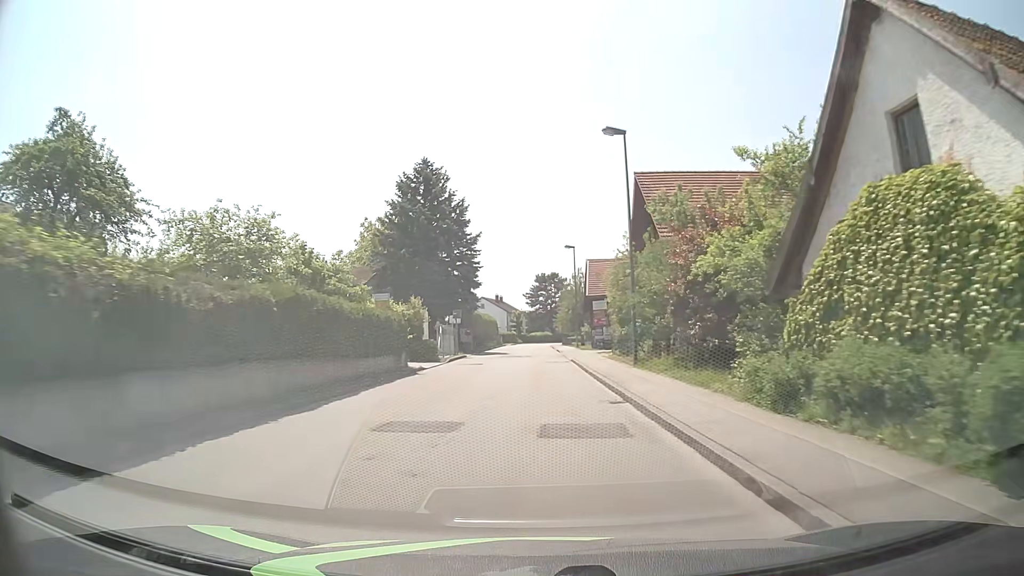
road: unclassified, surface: asphalt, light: Day
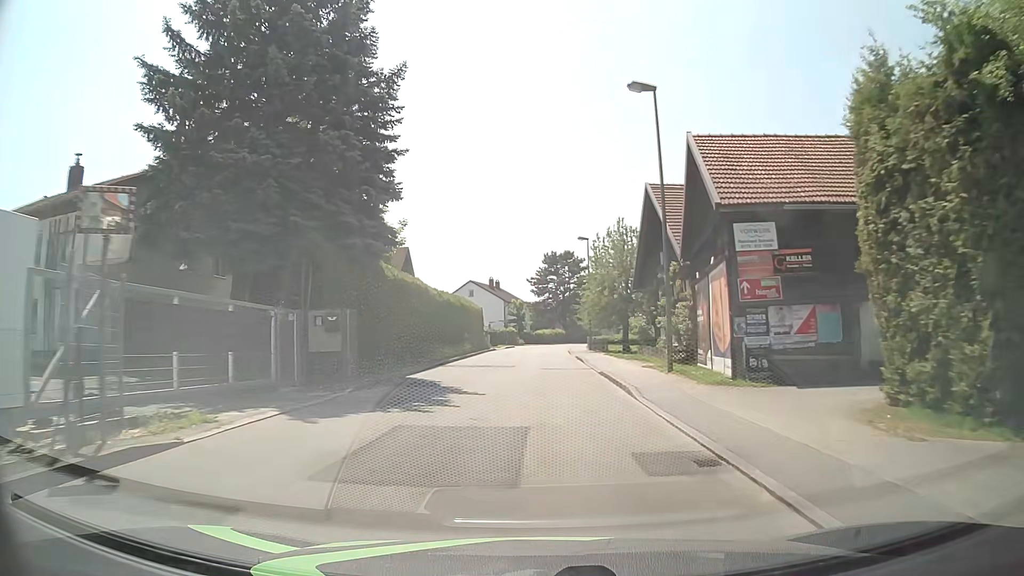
(-0.2, +35.1) m; -1°
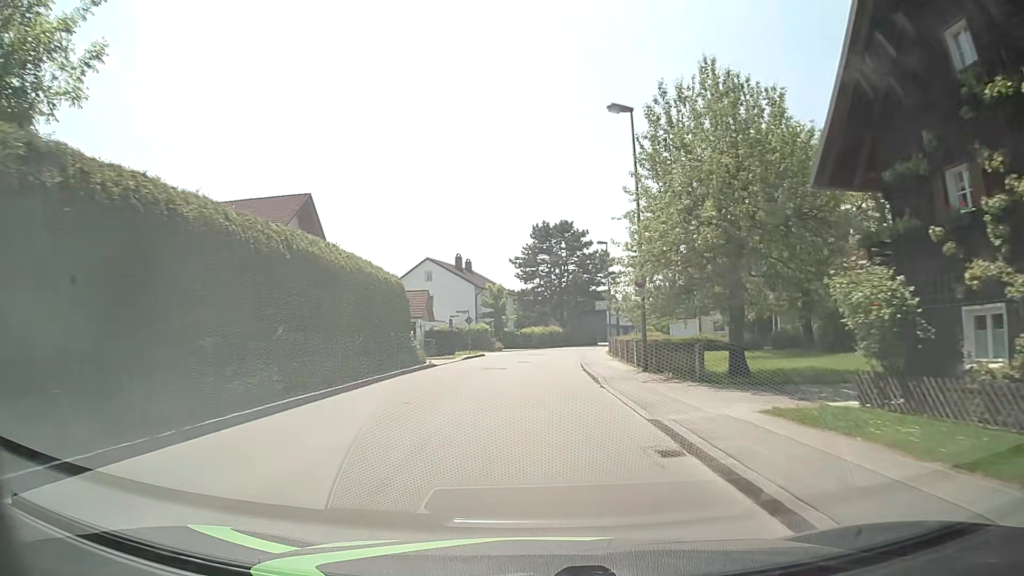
(+0.7, +28.8) m; +1°
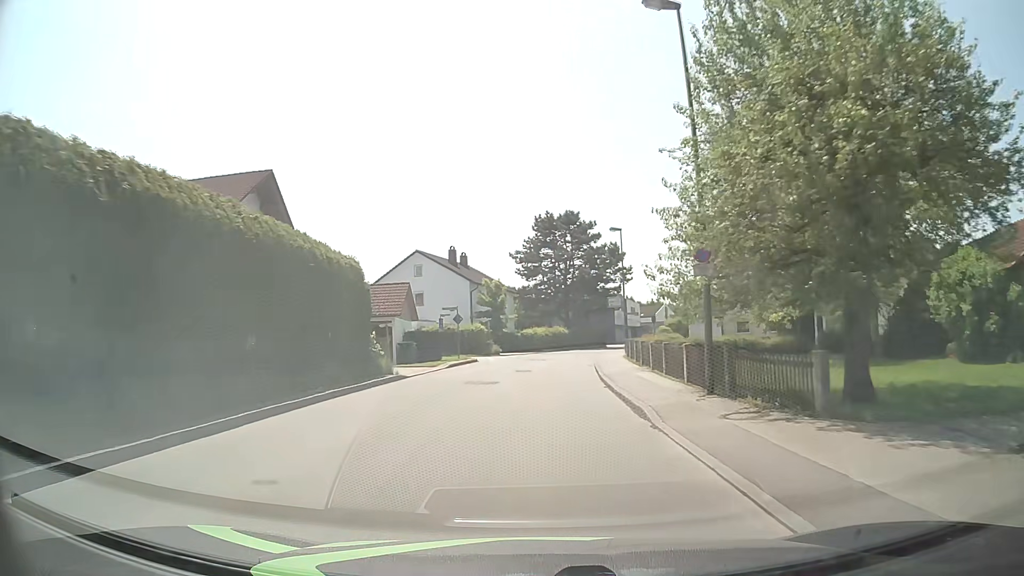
(-0.1, +7.3) m; -1°
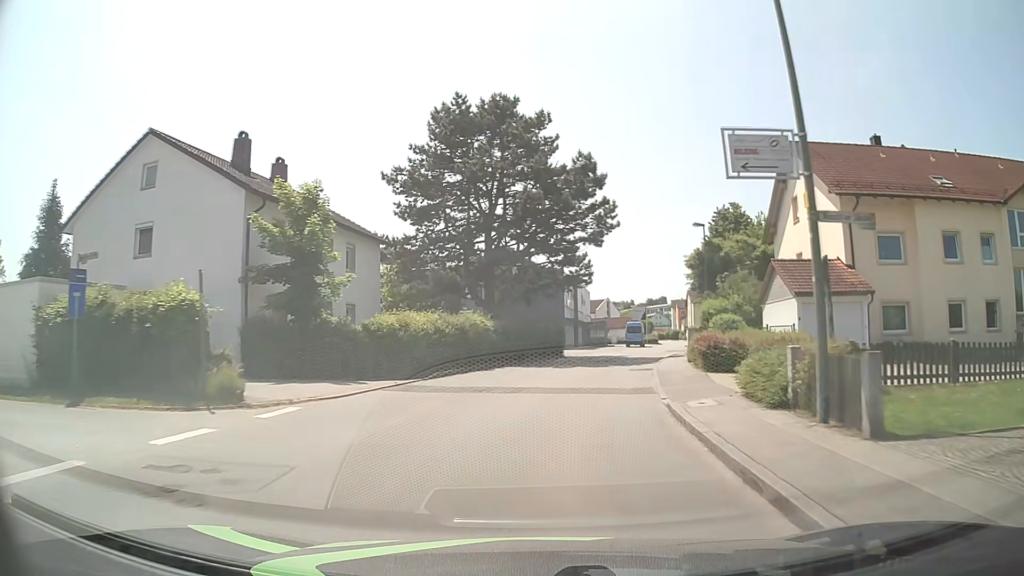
(+1.5, +36.0) m; +8°
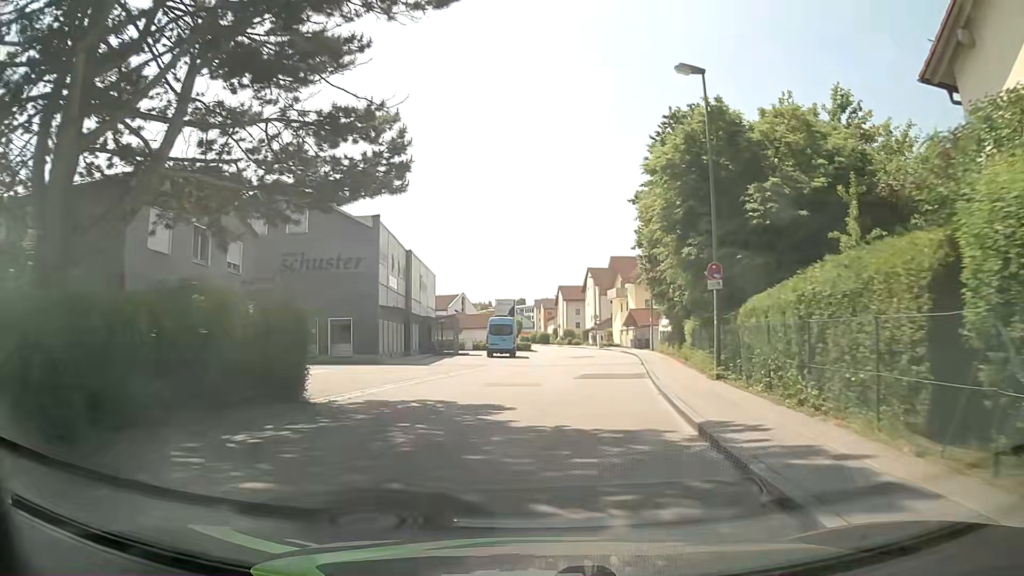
(+2.9, +27.4) m; +12°
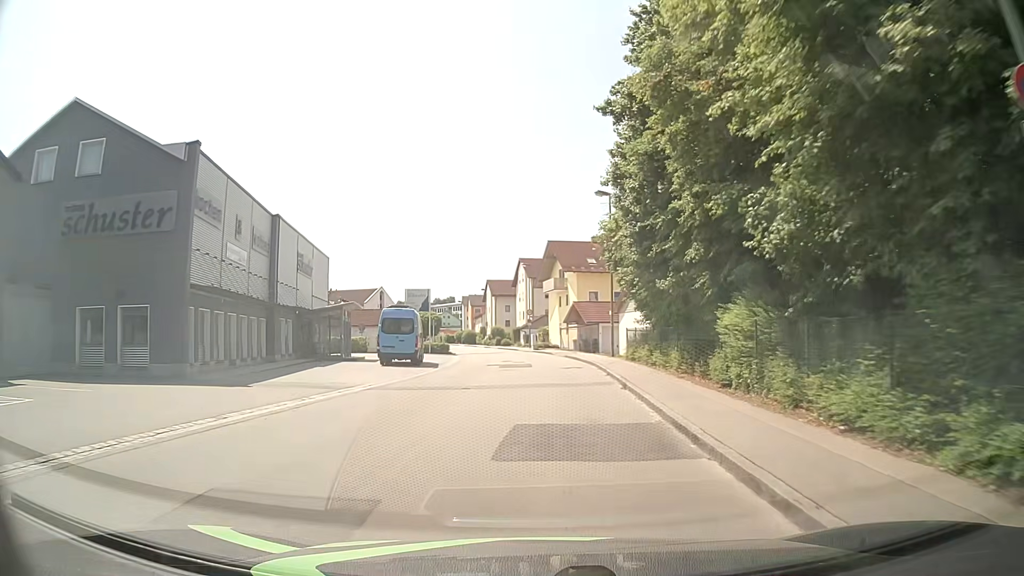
(+0.7, +13.4) m; +6°
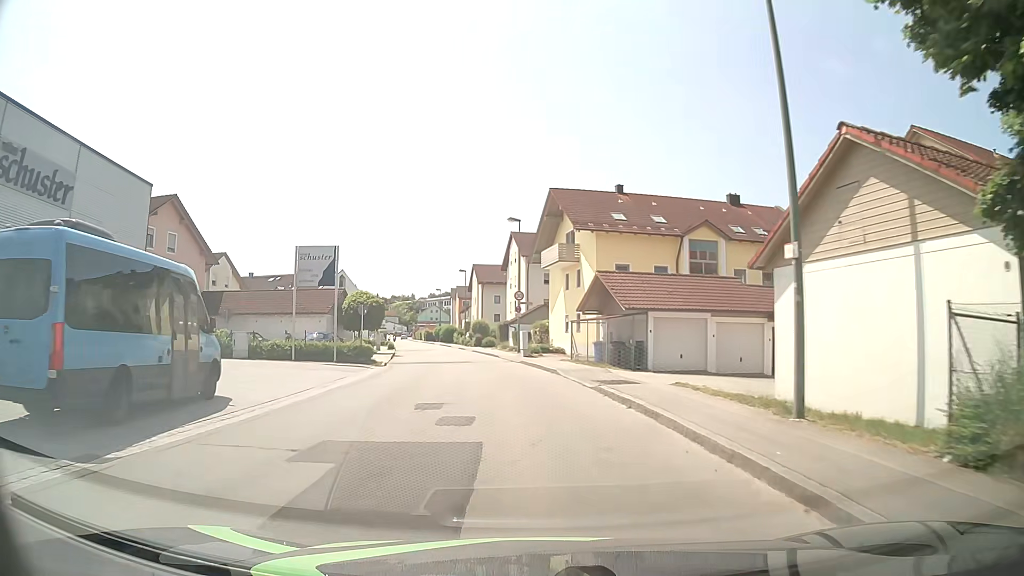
(+0.2, +24.3) m; 0°
(0, +10) (-1, +20) (-2, +30) (-4, +40) (-6, +50) (-8, +59) (-10, +69) (-12, +79) (-15, +89) (-17, +98) m
